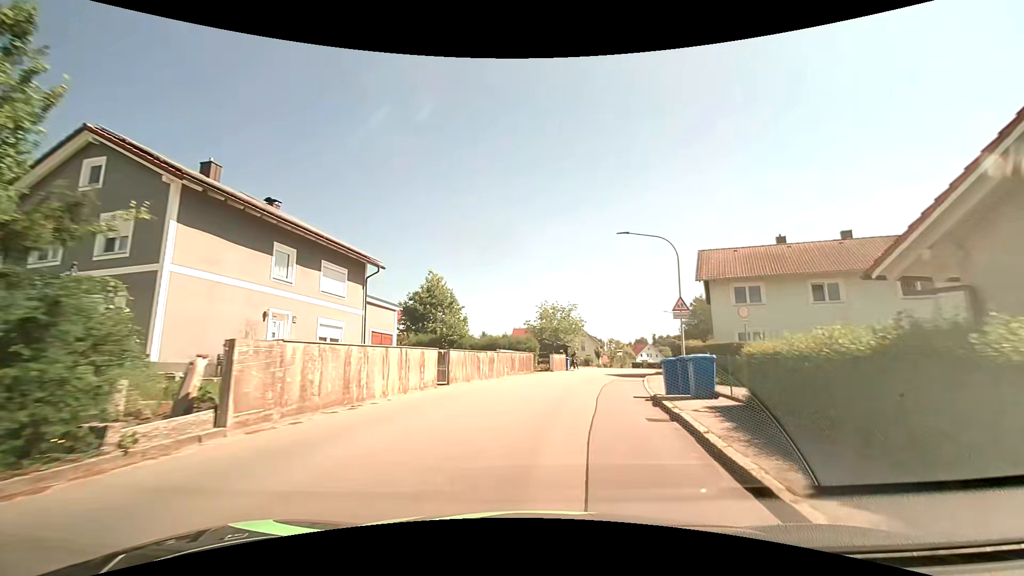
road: tertiary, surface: asphalt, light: Day
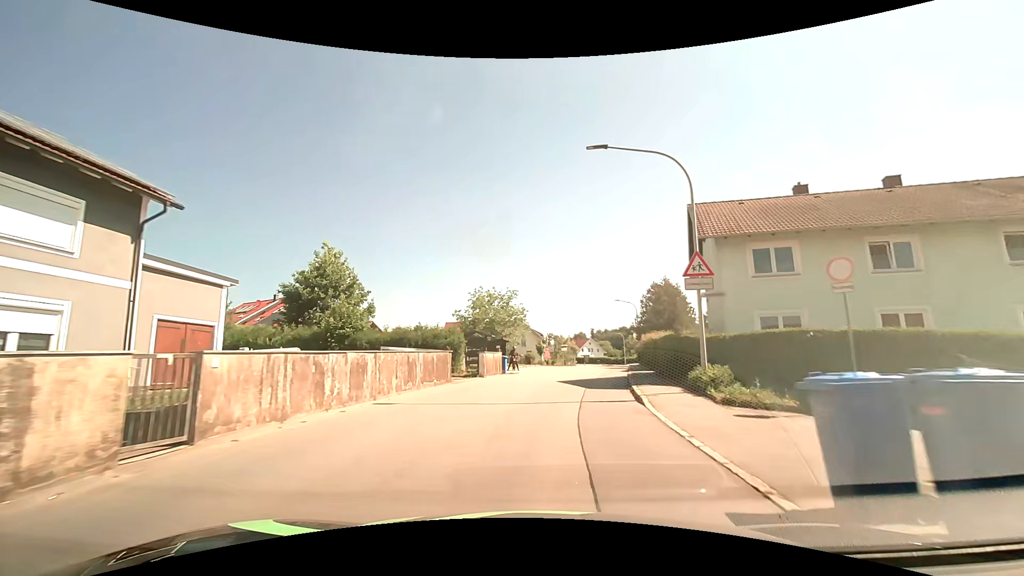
(+0.8, +10.9) m; +7°
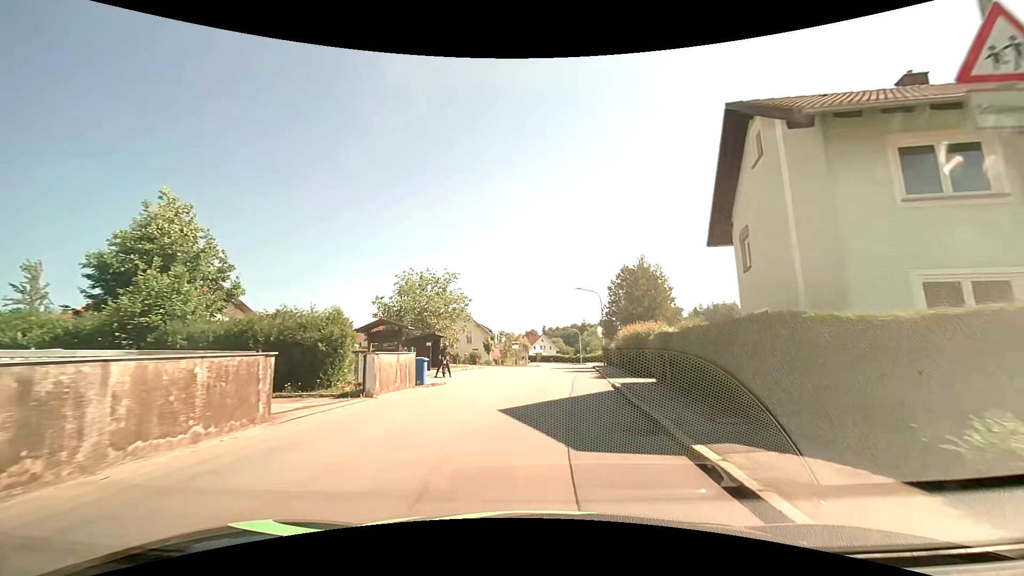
(+0.5, +10.6) m; +6°
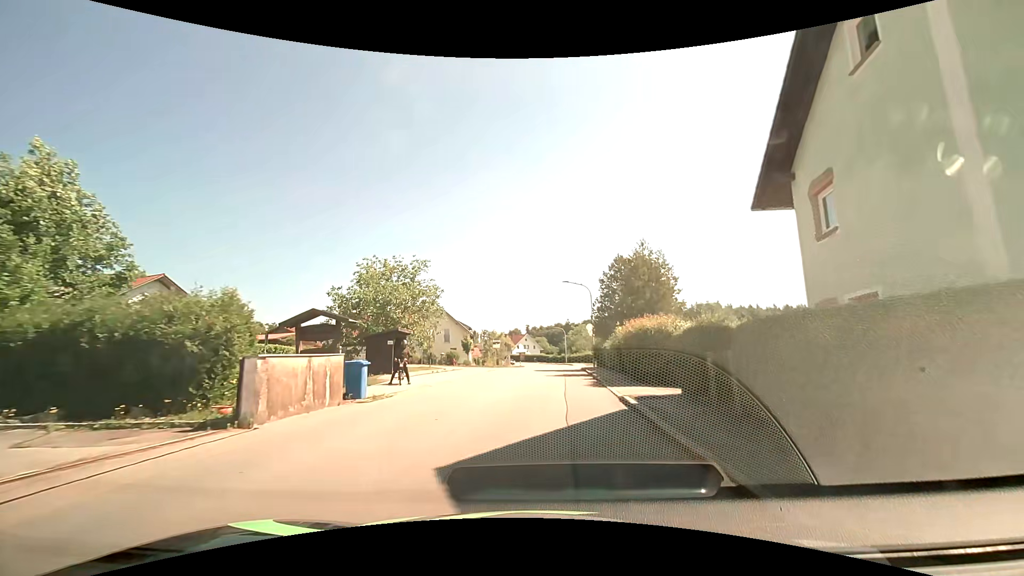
(+0.1, +5.3) m; +2°
